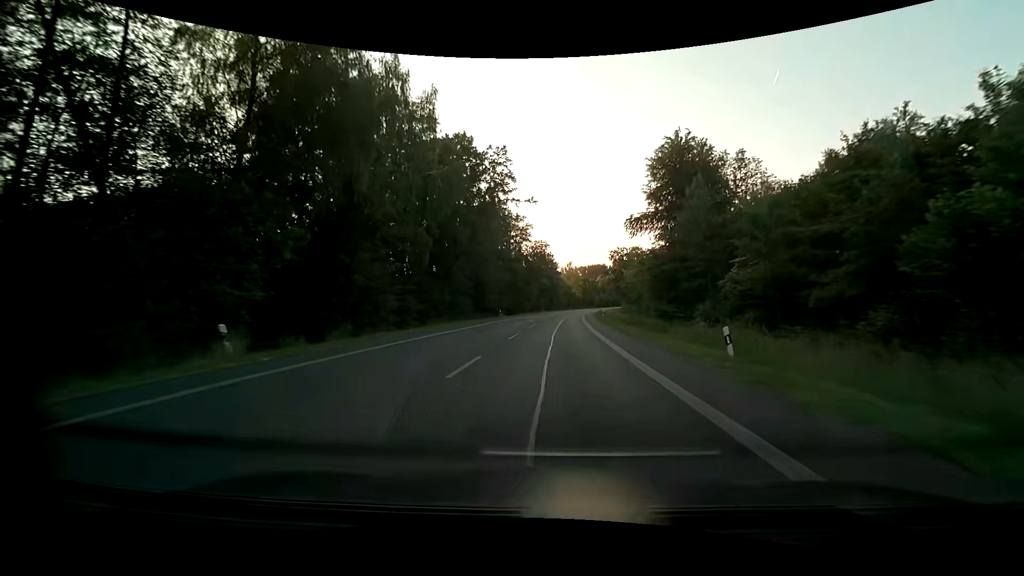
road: primary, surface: asphalt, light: Day
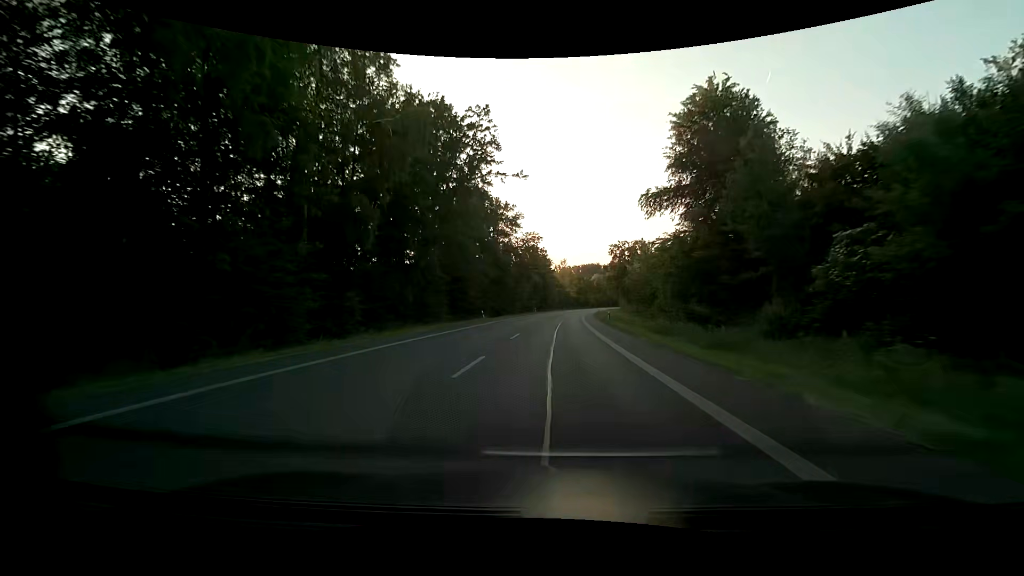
(+0.1, +11.6) m; +1°
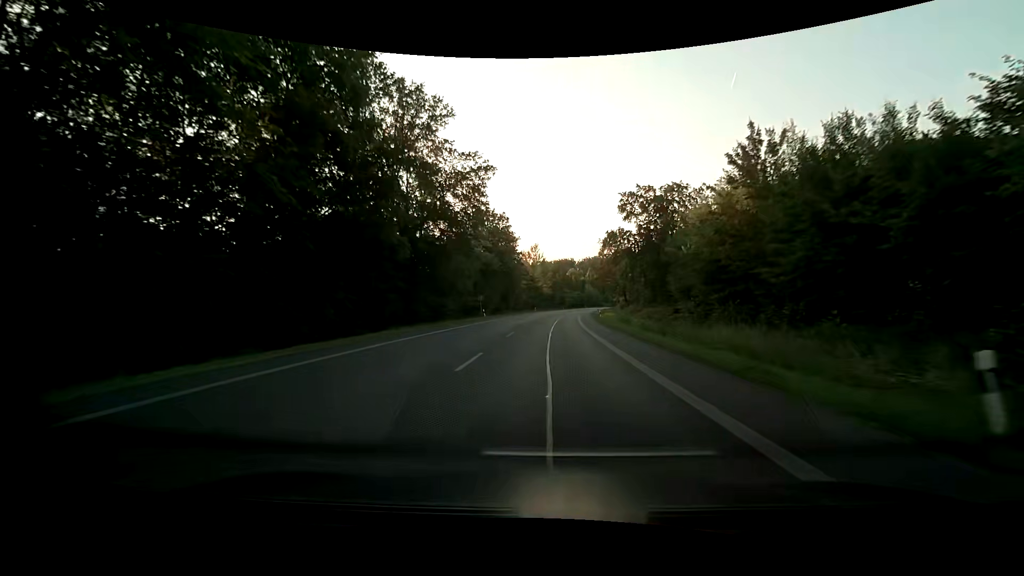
(+1.4, +46.4) m; +4°
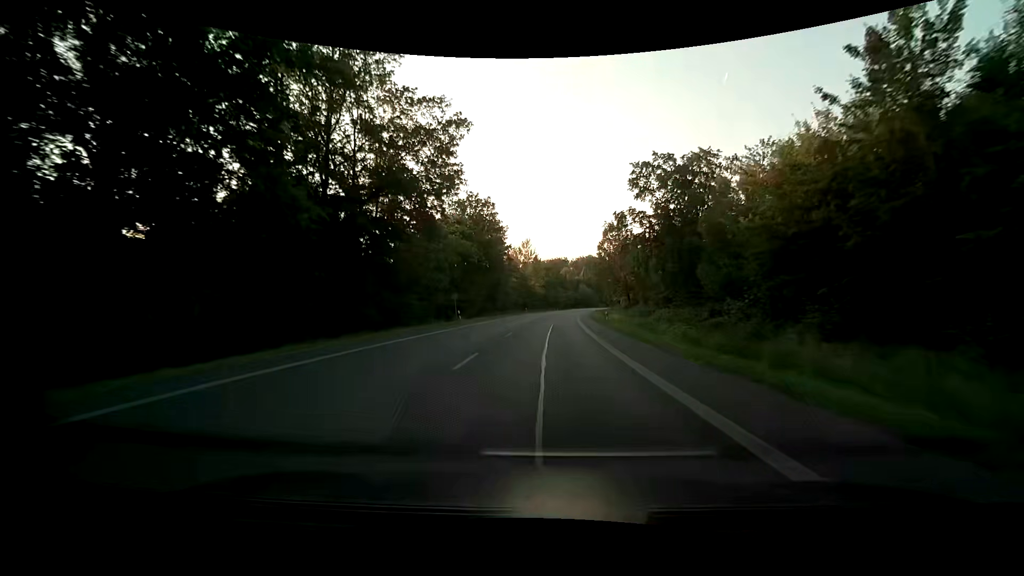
(-0.1, +11.6) m; 0°
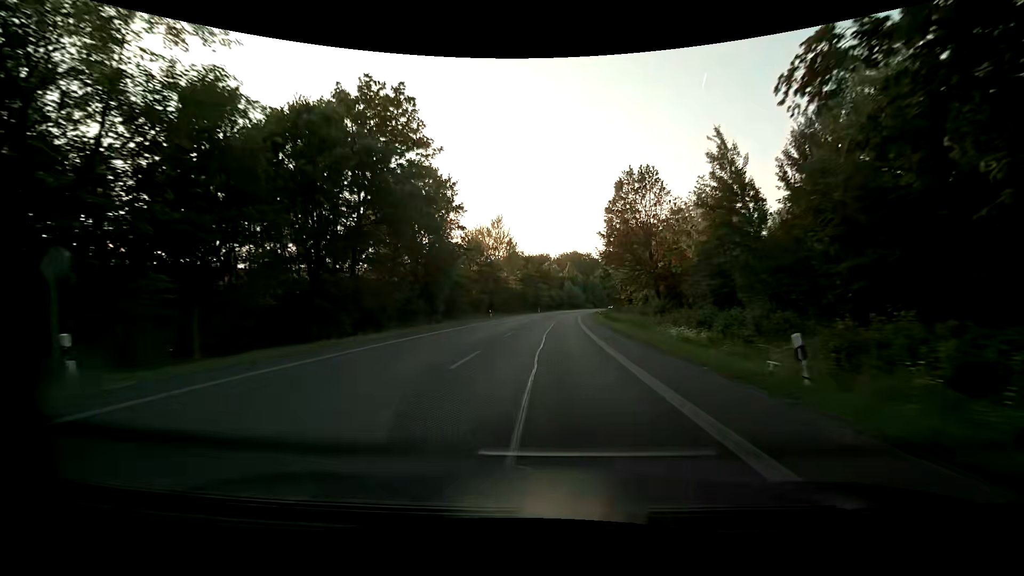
(+0.7, +34.8) m; +3°
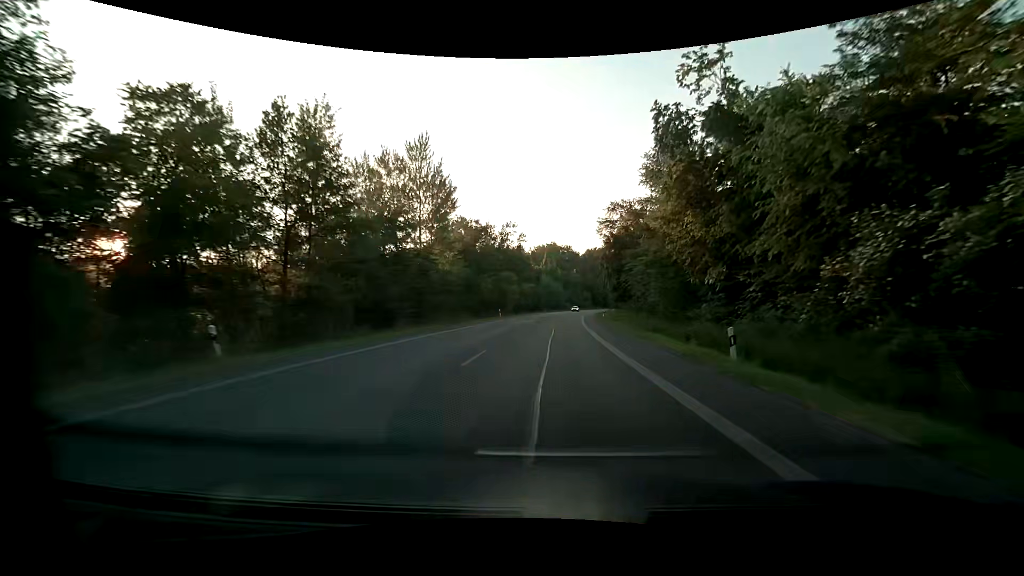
(+0.8, +46.4) m; +2°
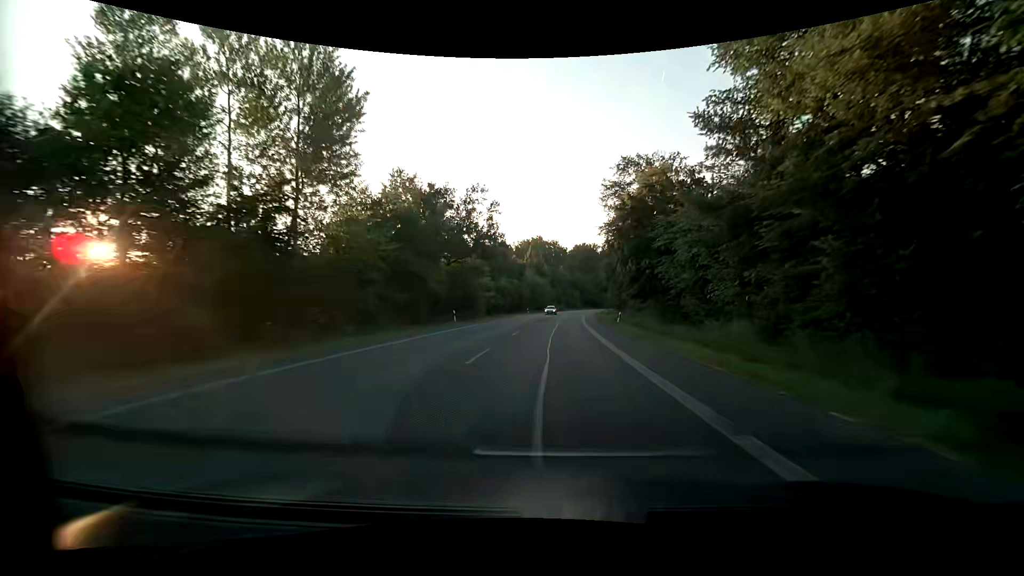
(+0.3, +23.2) m; +2°
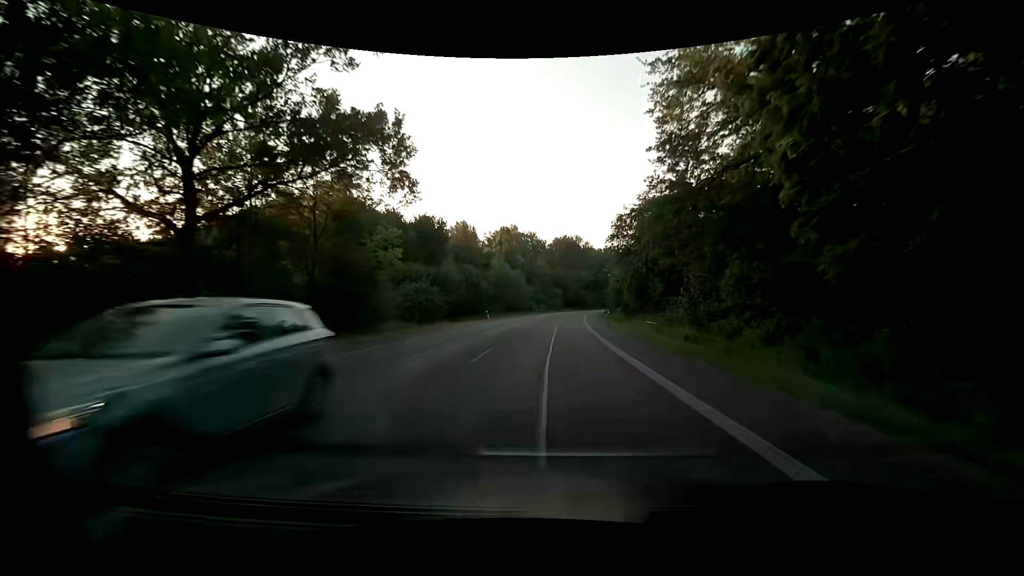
(+0.8, +34.8) m; +3°
(0, +10) (0, +20) (+1, +30) (+1, +40) (+2, +50) (+2, +60) (+3, +70) (+4, +80) (+5, +90) (+7, +100) m
